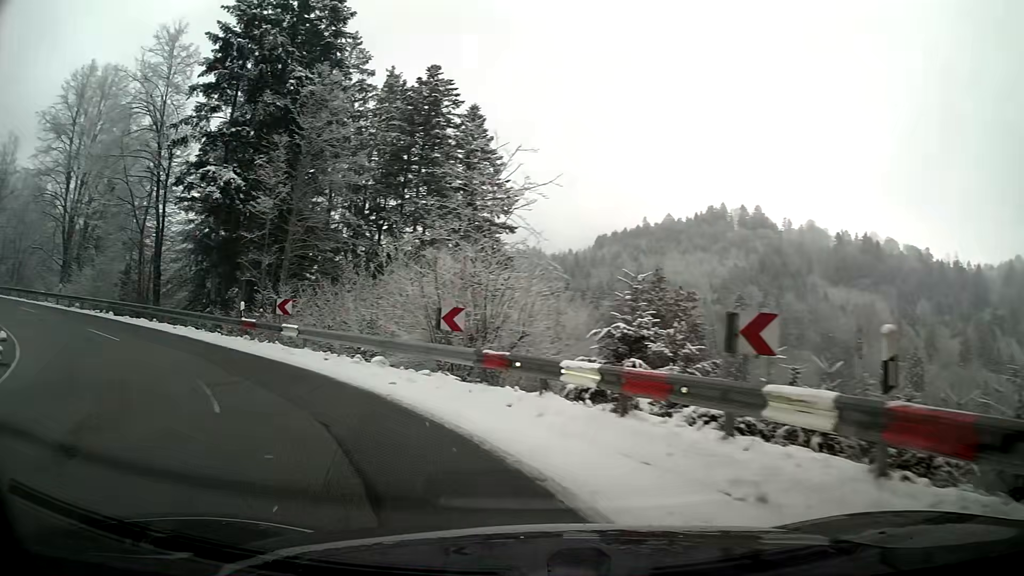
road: secondary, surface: asphalt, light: Day
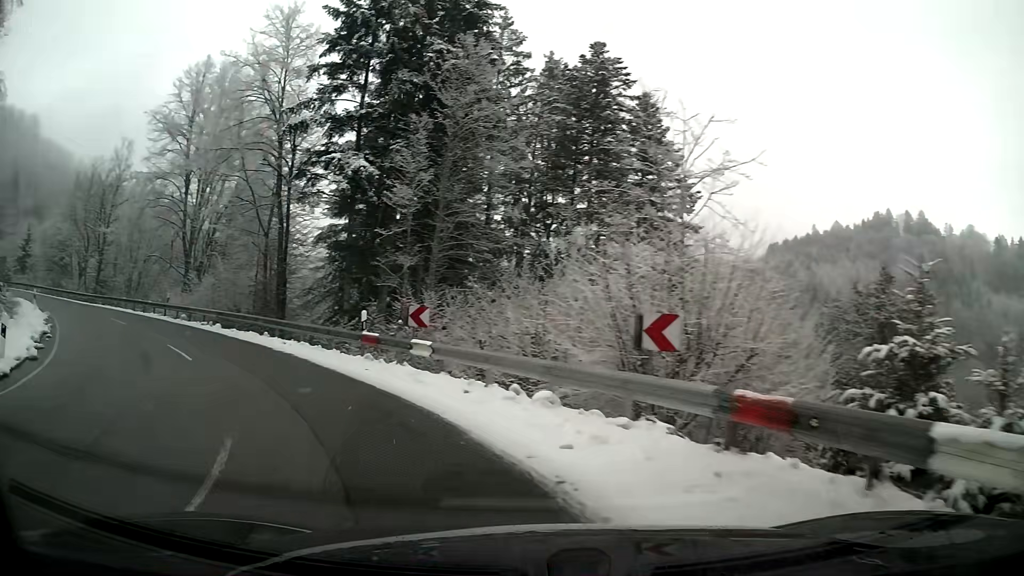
(-0.7, +5.4) m; -15°
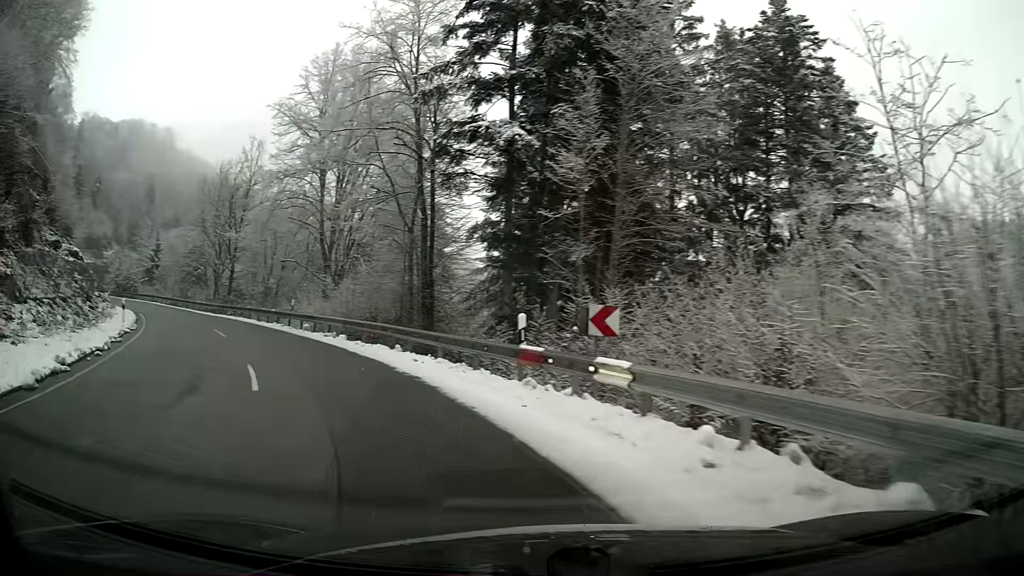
(-0.7, +5.5) m; -14°
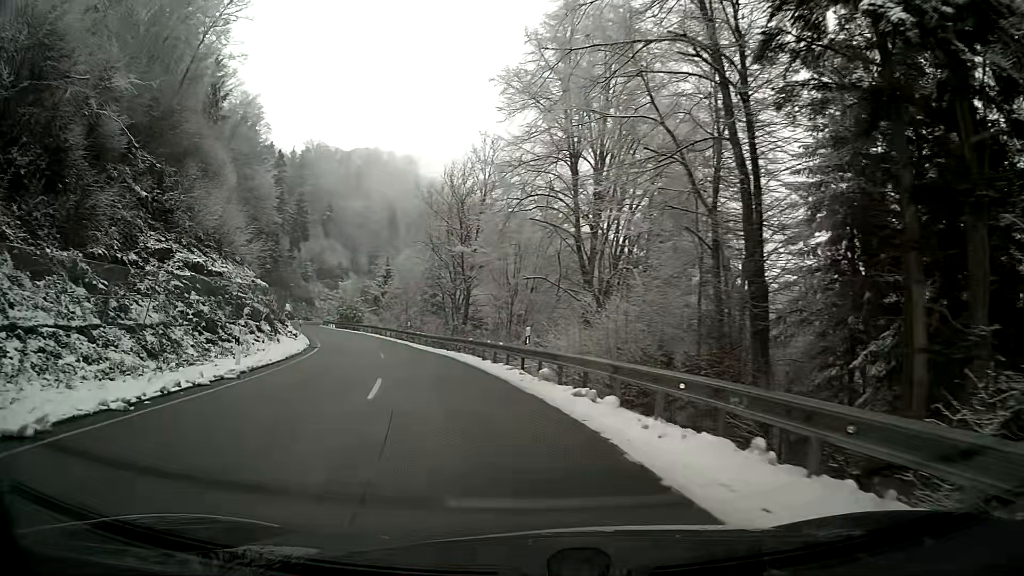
(-2.3, +11.6) m; -21°
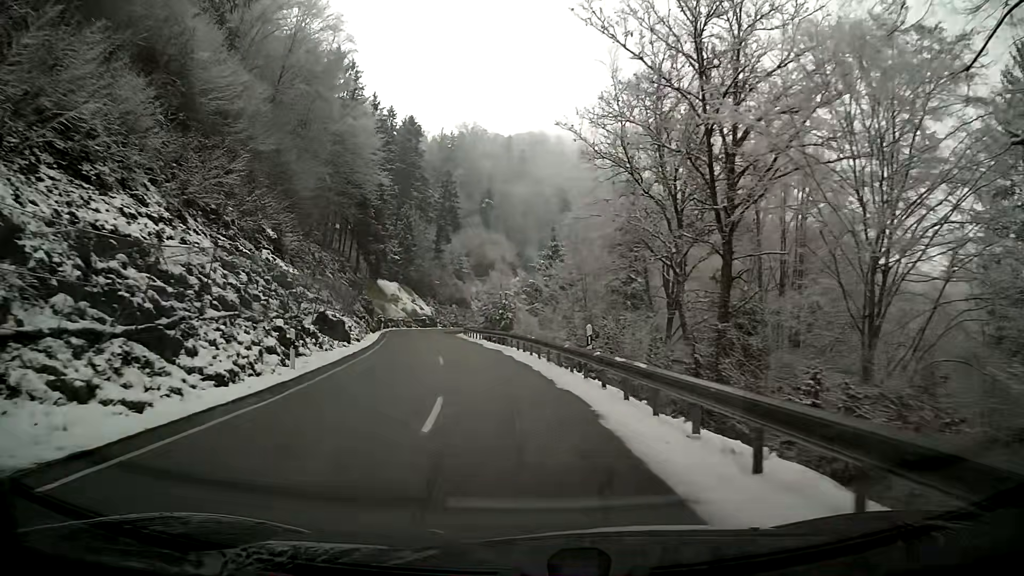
(-4.0, +28.6) m; -14°
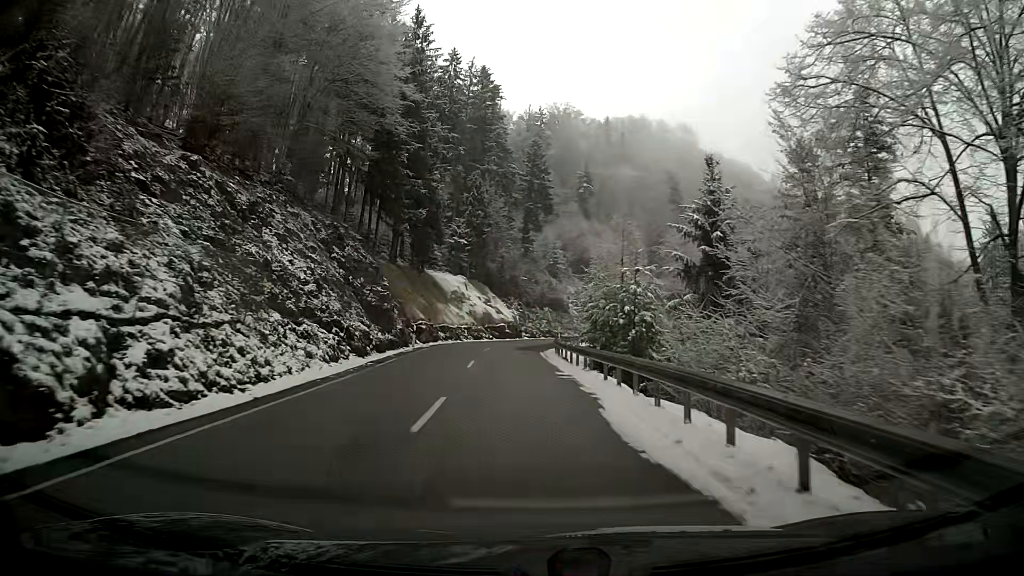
(-1.7, +24.8) m; -7°
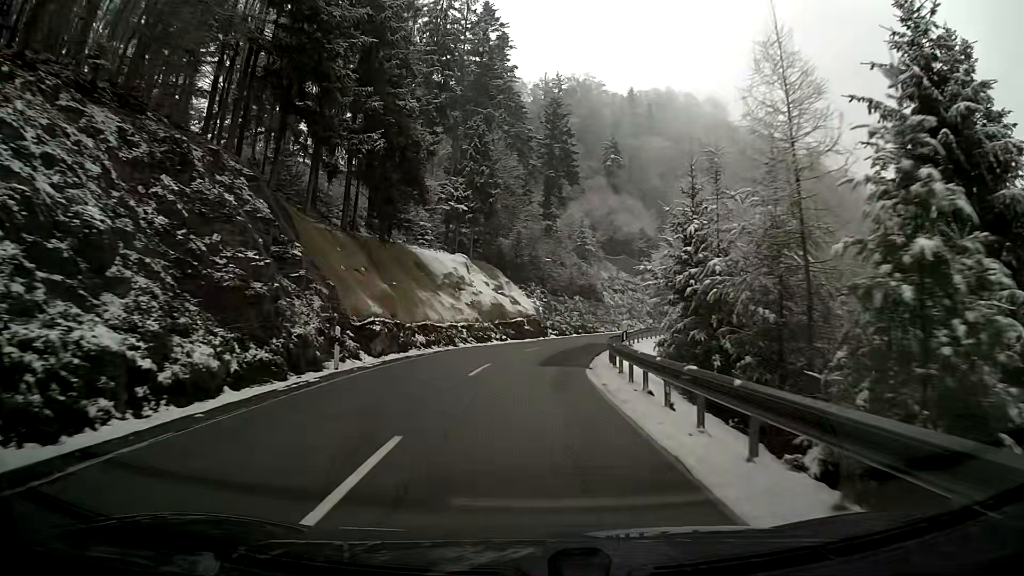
(-0.2, +17.0) m; -1°
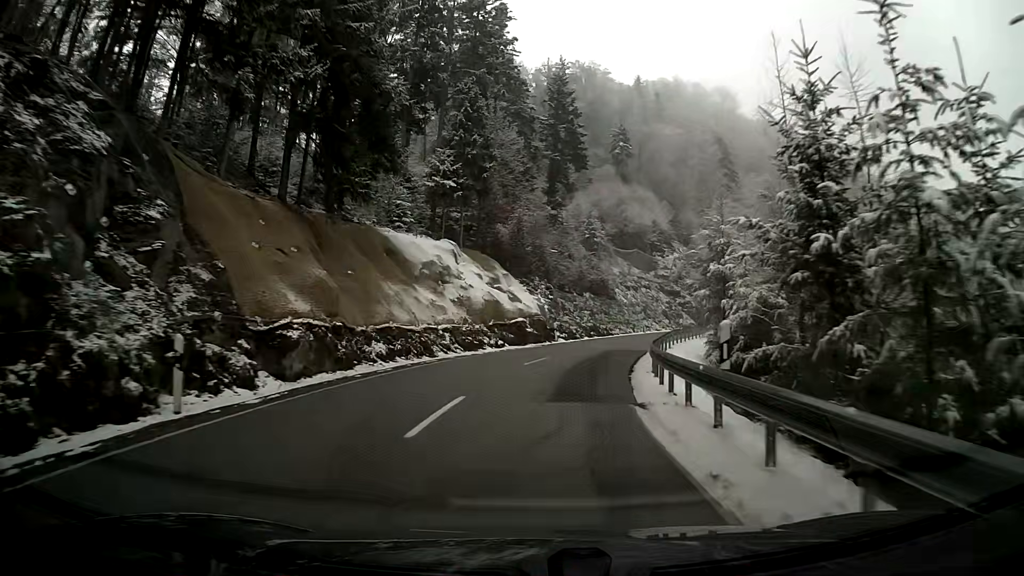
(0.0, +8.5) m; 0°
